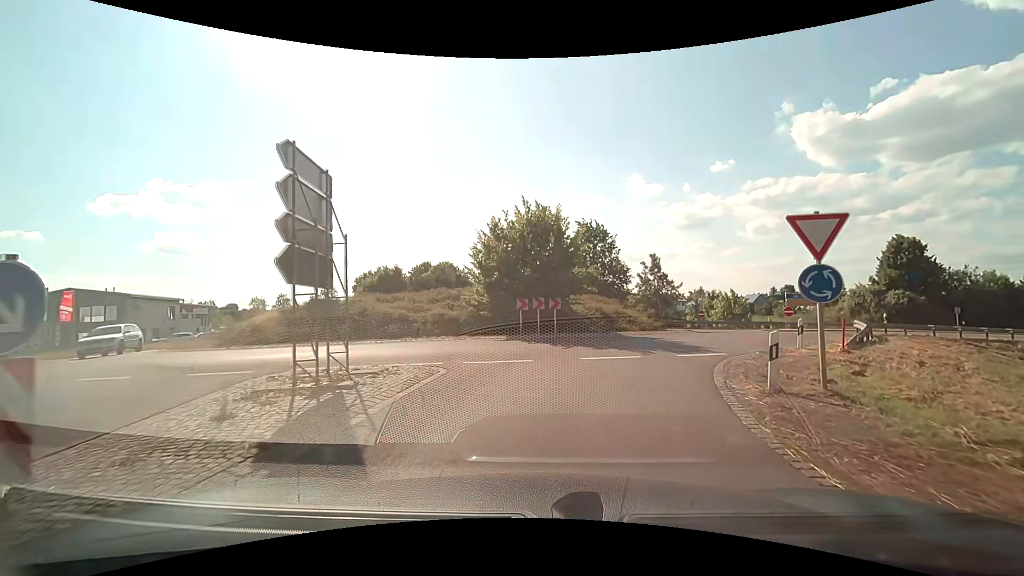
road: secondary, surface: asphalt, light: Day
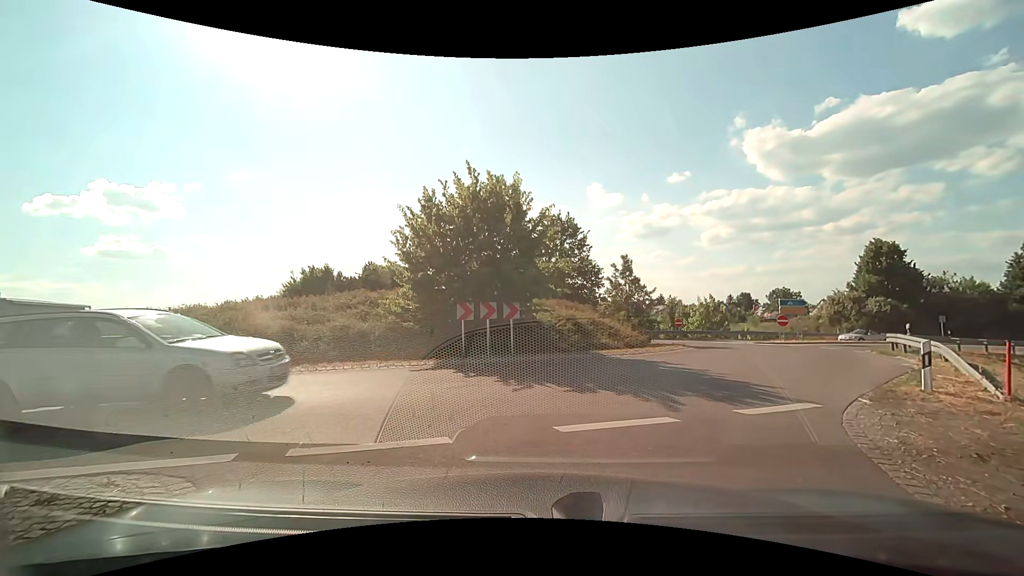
(+0.2, +6.0) m; +2°
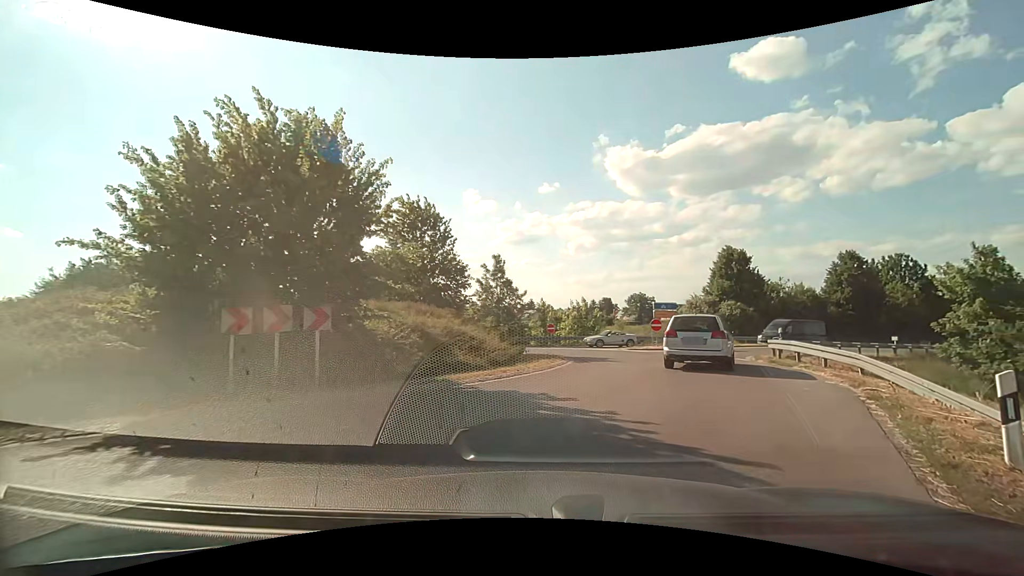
(+0.8, +5.3) m; +17°
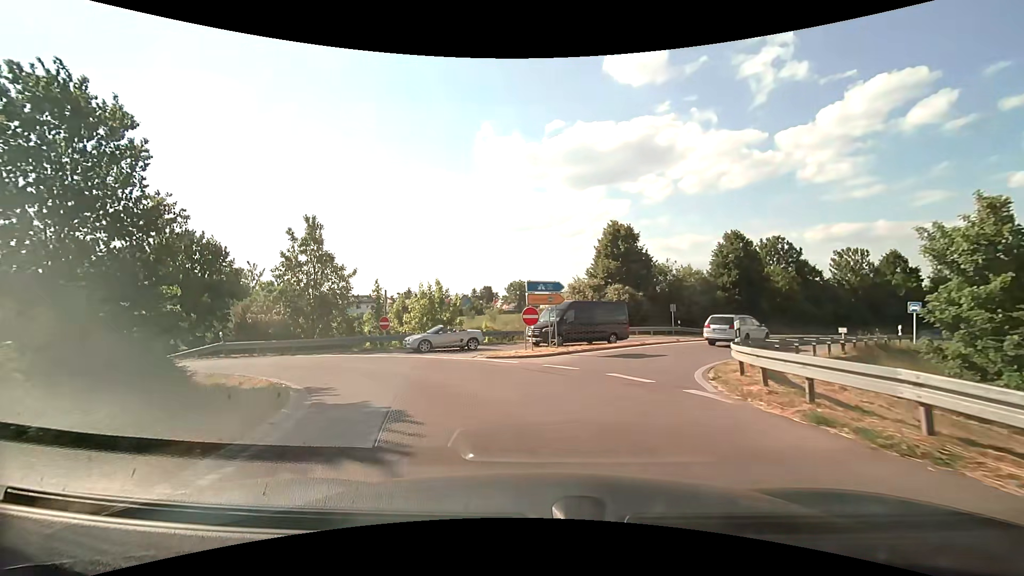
(+2.5, +12.4) m; +13°
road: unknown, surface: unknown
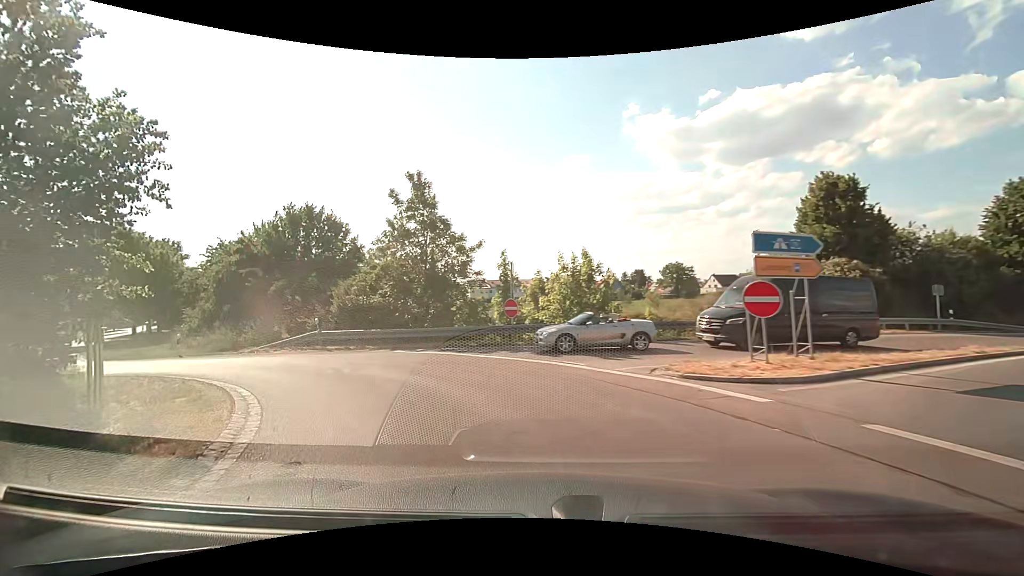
(-1.1, +8.4) m; -17°
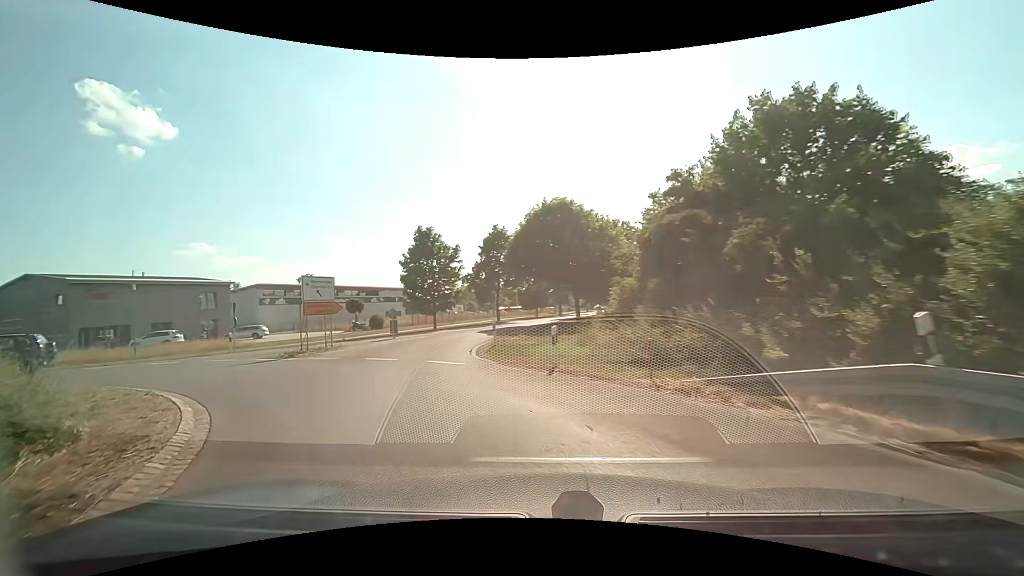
(-6.6, +15.1) m; -48°
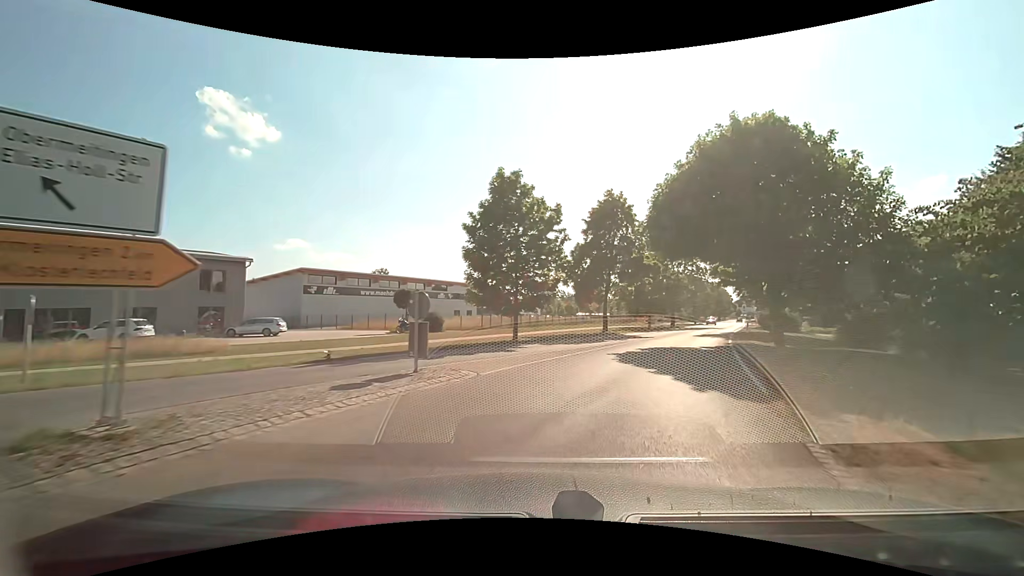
(-4.3, +18.5) m; -10°
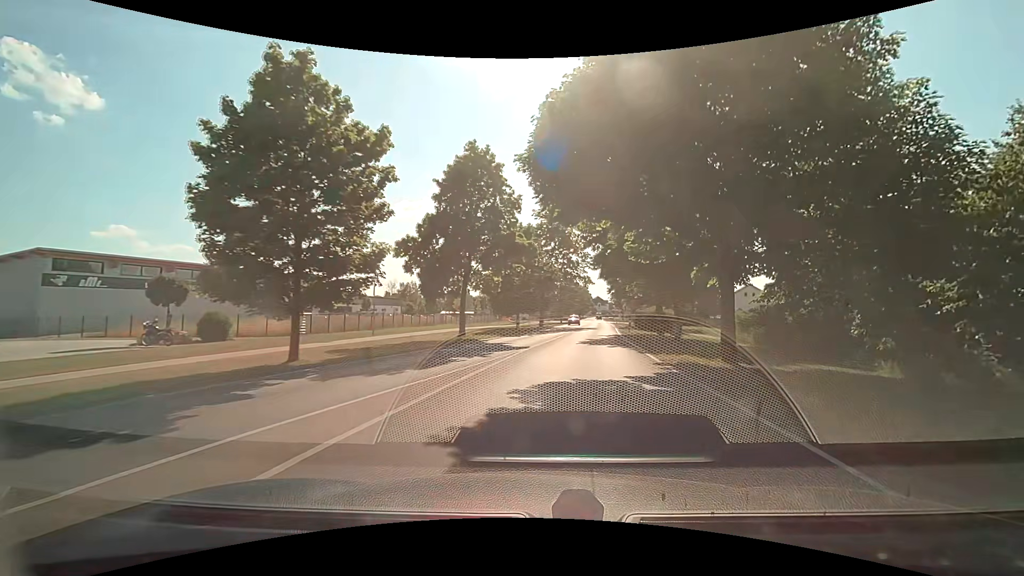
(+1.7, +11.8) m; +16°
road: tertiary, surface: asphalt
(+1, +10) (+2, +20) (+3, +30) (+5, +40) (+6, +50) (+7, +60) (+8, +69) (+10, +79) (+11, +89) (+12, +99) m
